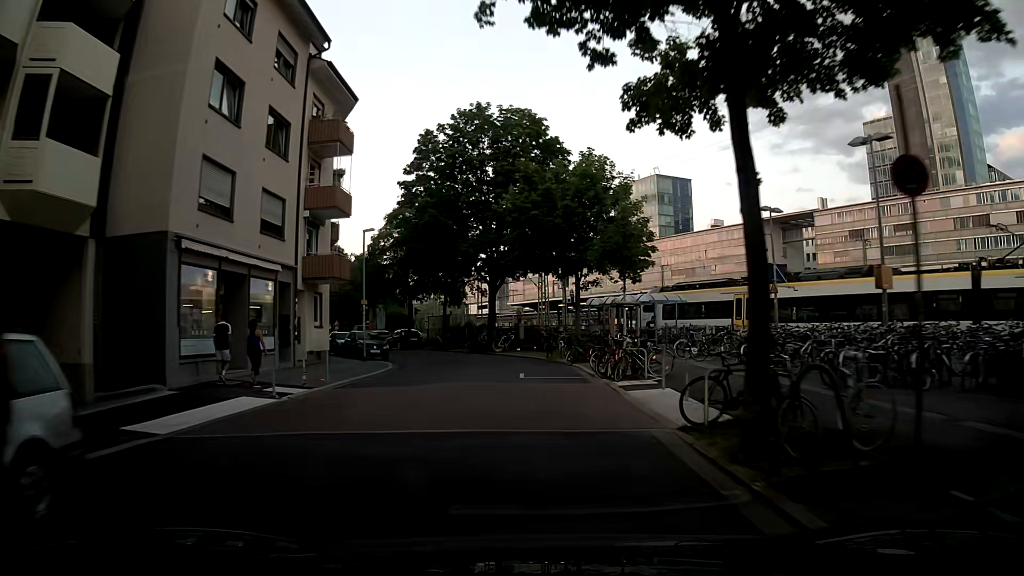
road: residential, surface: asphalt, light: Day
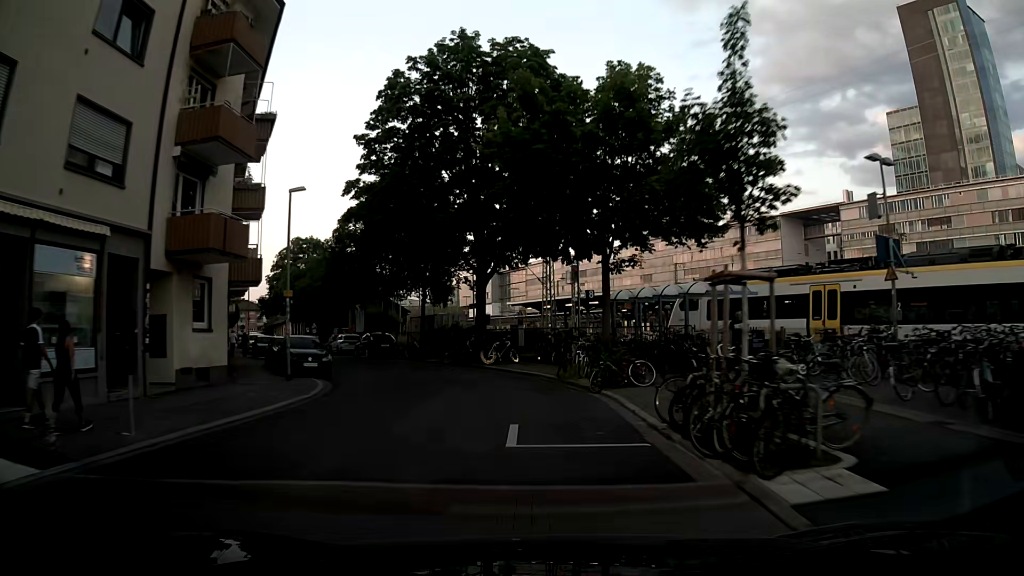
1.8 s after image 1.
(+0.8, +10.3) m; +6°
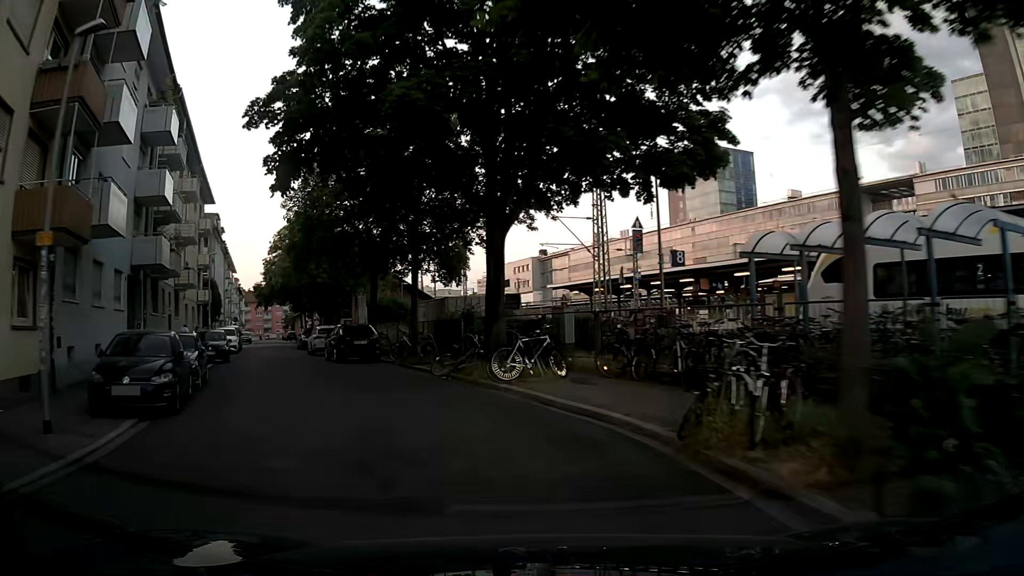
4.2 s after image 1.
(-0.3, +13.2) m; -4°
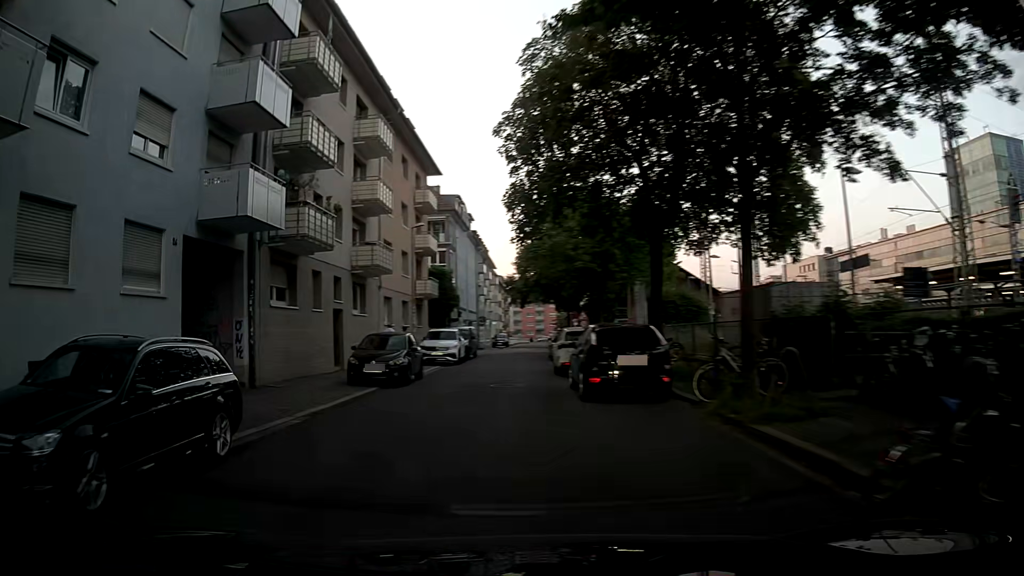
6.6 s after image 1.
(-2.4, +12.6) m; -25°
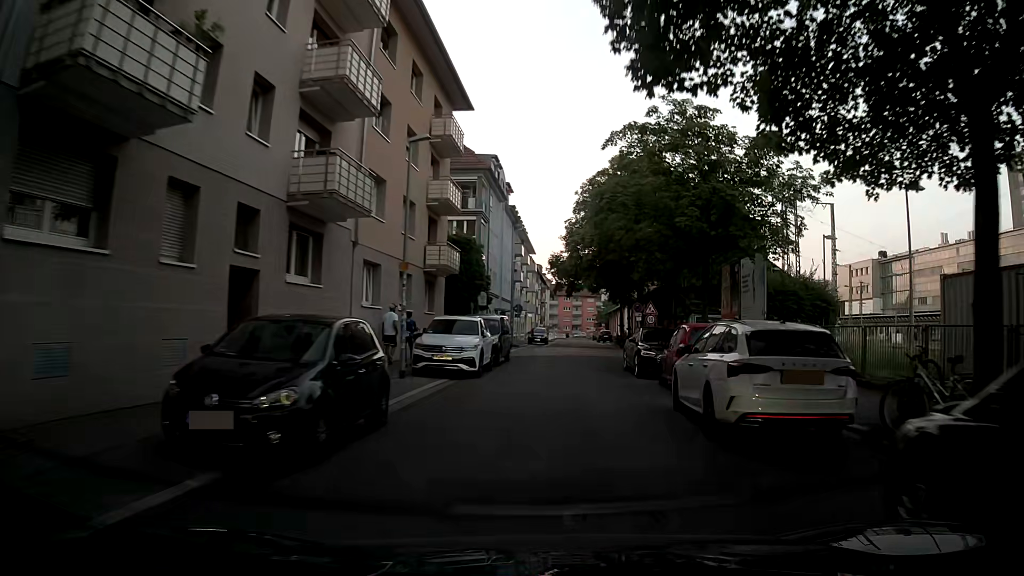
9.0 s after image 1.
(-0.8, +12.4) m; -2°
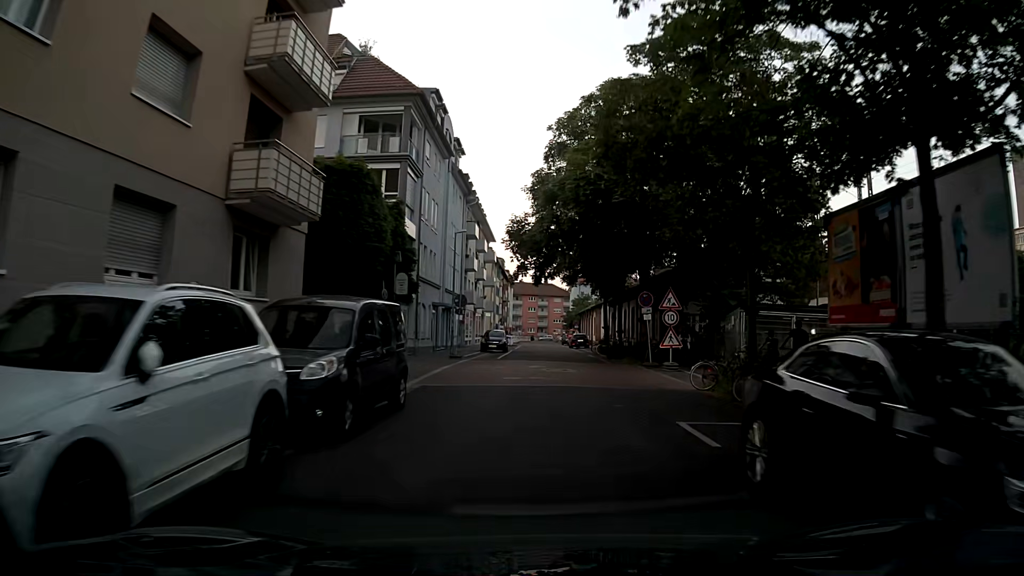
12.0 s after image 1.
(+0.9, +15.4) m; +4°
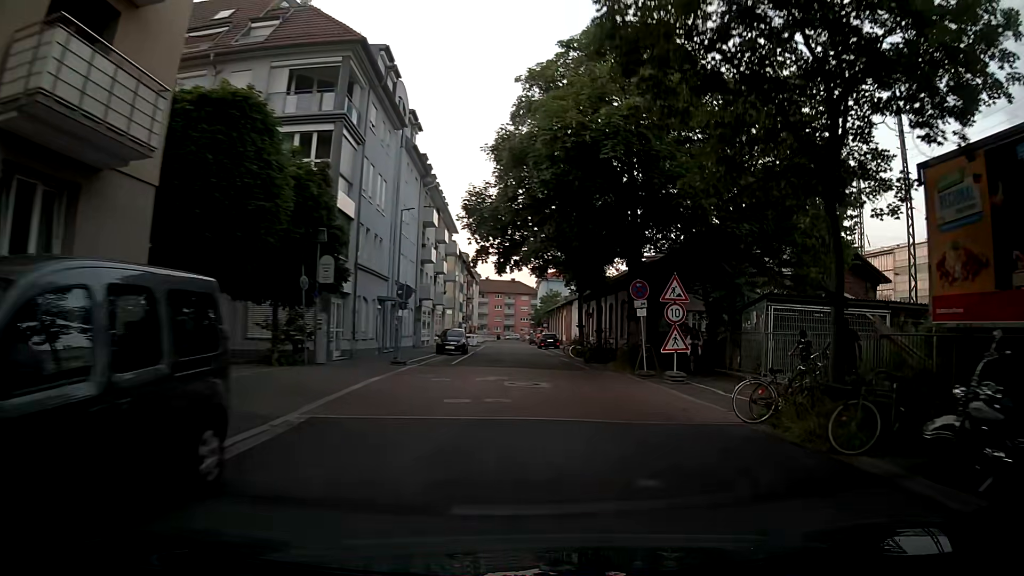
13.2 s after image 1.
(+0.1, +6.0) m; +2°
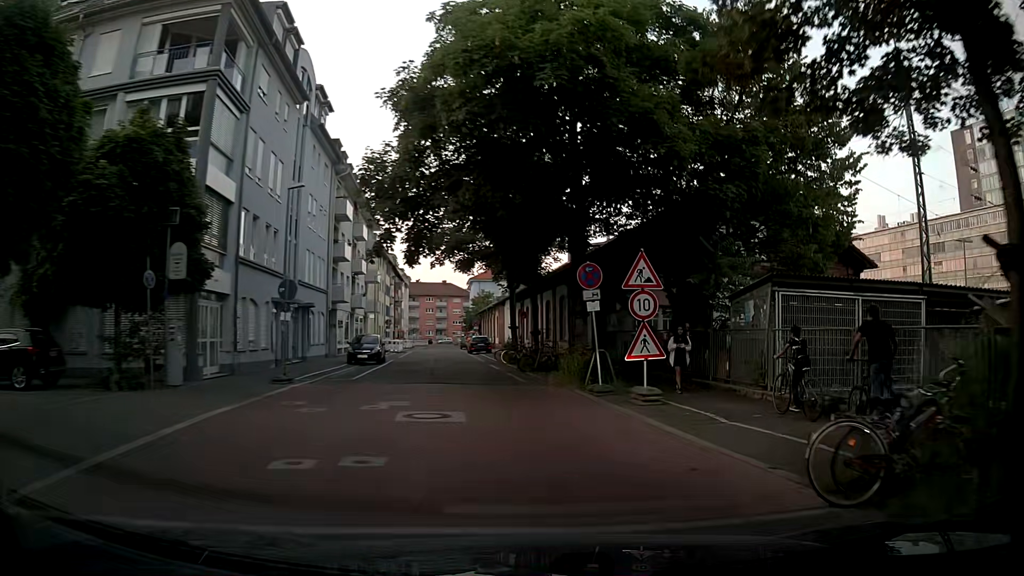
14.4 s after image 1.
(+0.2, +5.4) m; +5°
